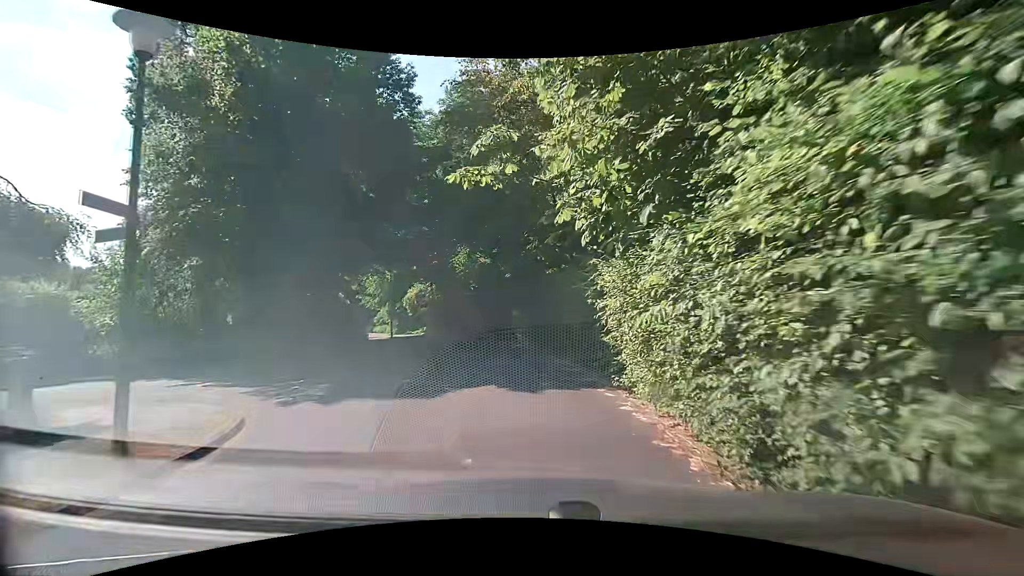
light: Day
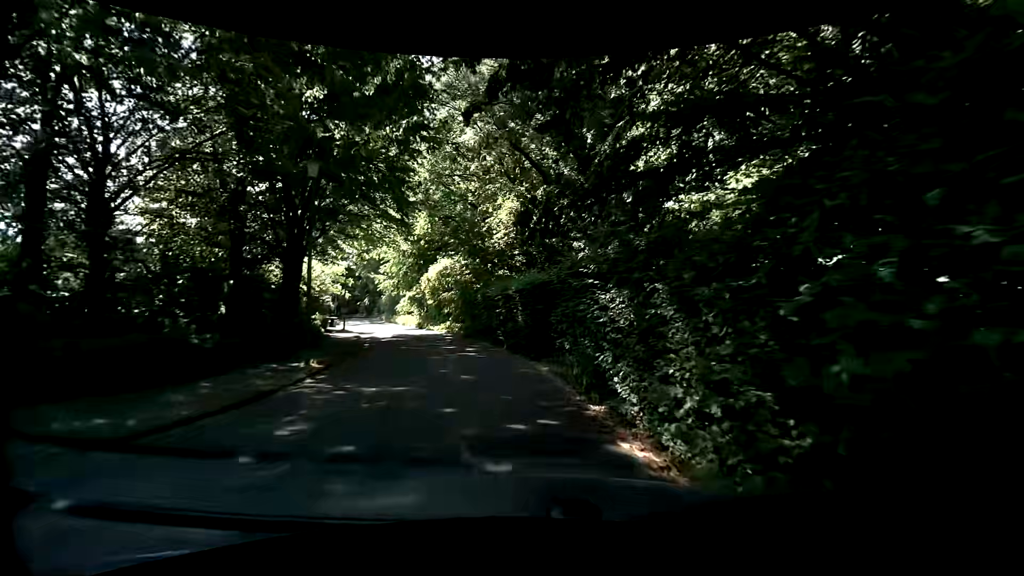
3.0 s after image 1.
(-1.2, +18.1) m; -8°
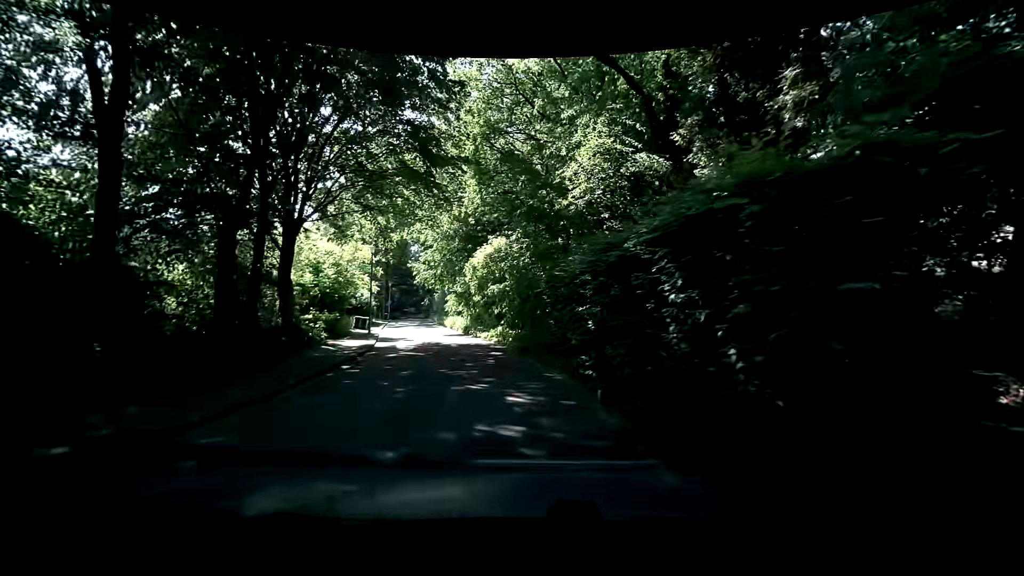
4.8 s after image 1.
(-0.8, +11.0) m; -5°
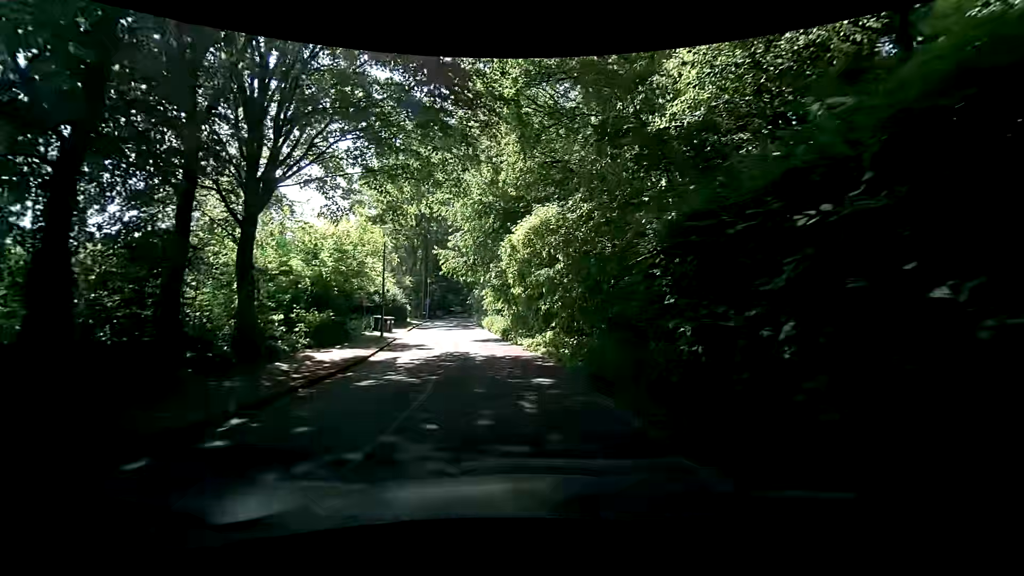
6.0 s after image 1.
(-0.7, +7.5) m; -8°
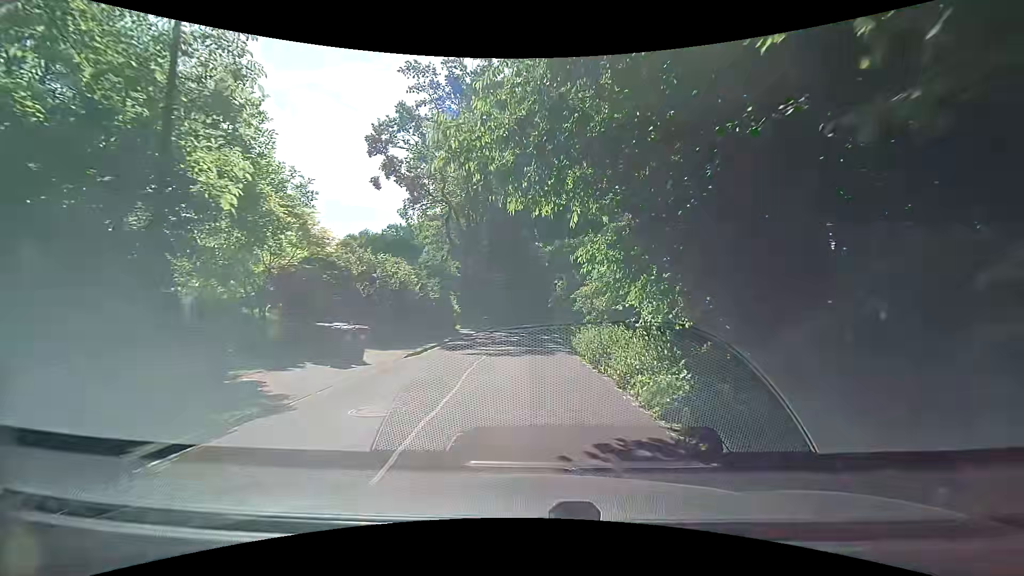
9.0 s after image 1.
(-2.3, +19.6) m; -10°
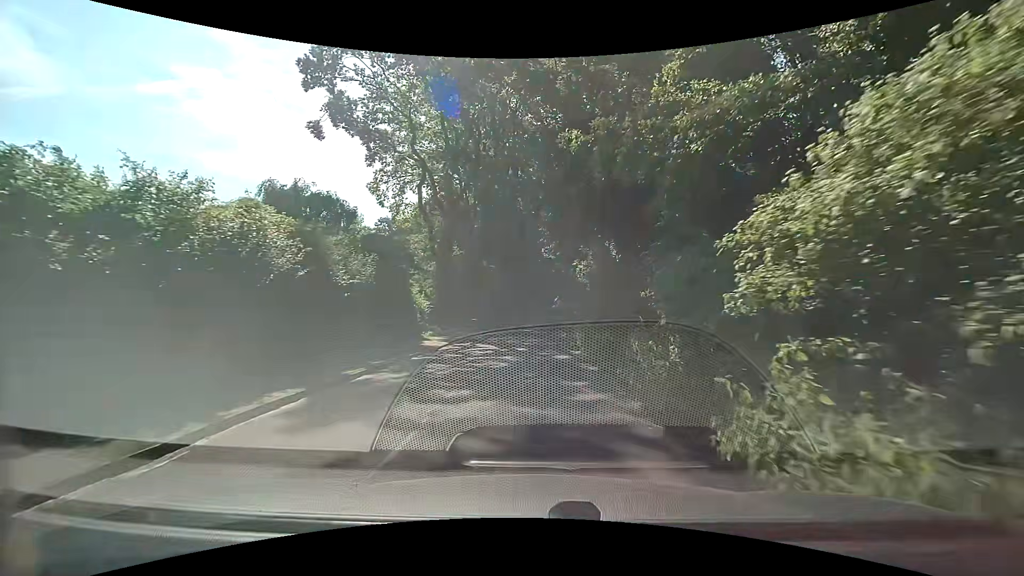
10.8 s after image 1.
(-0.2, +12.3) m; -1°
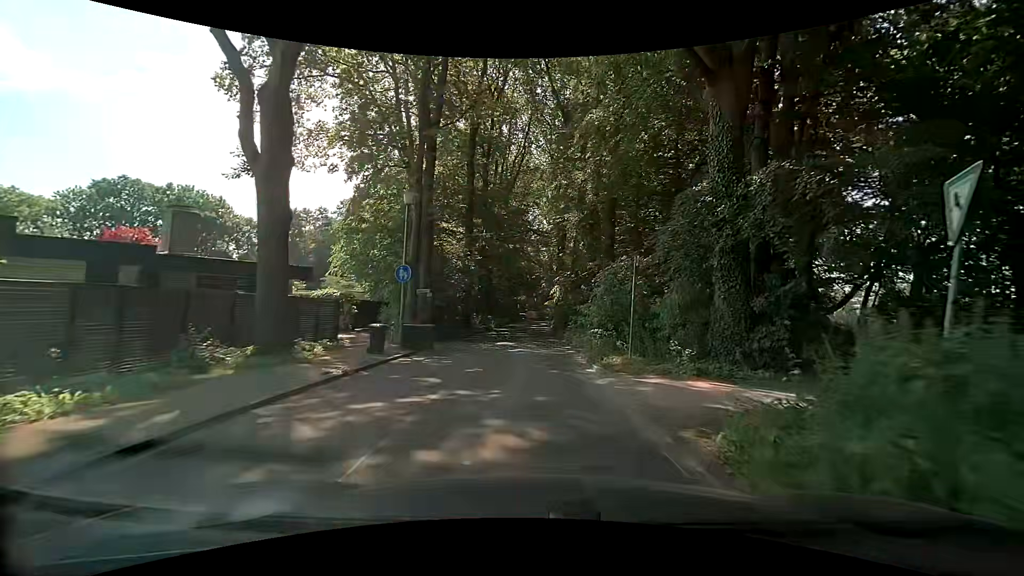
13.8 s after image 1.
(0.0, +21.3) m; +1°
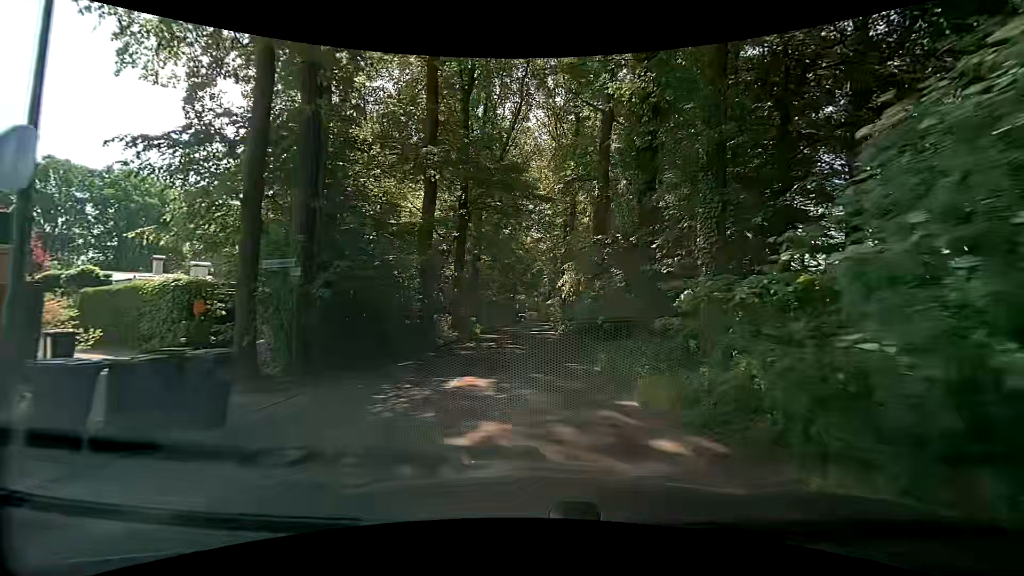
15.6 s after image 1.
(-0.3, +13.2) m; -1°
